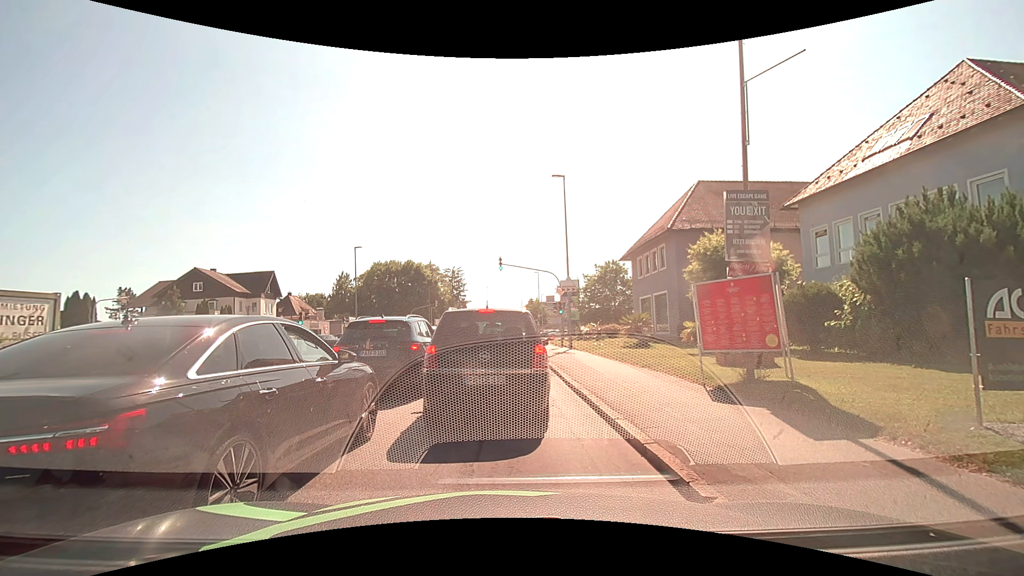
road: tertiary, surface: asphalt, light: Day
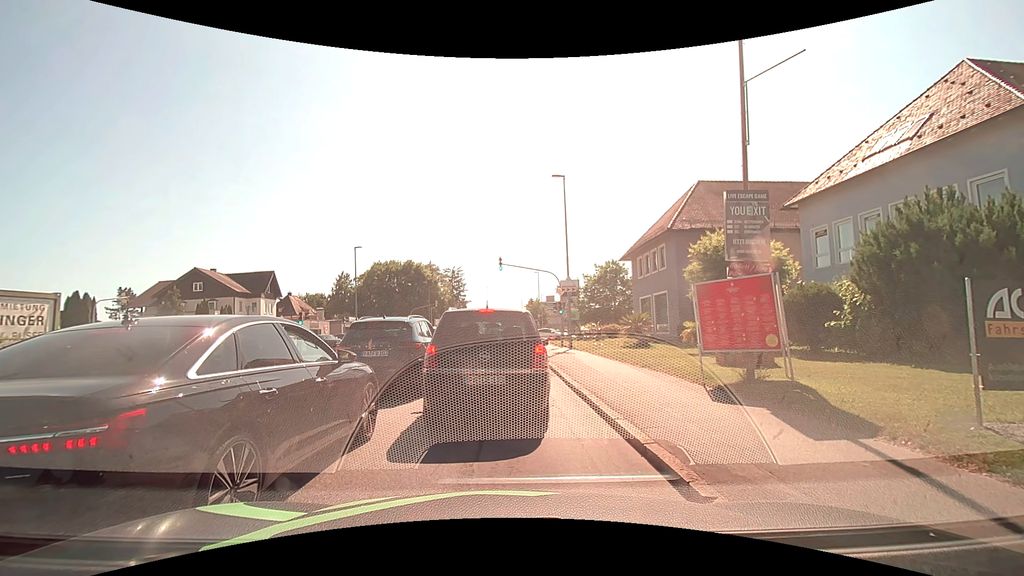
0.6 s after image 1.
(0.0, 0.0) m; 0°
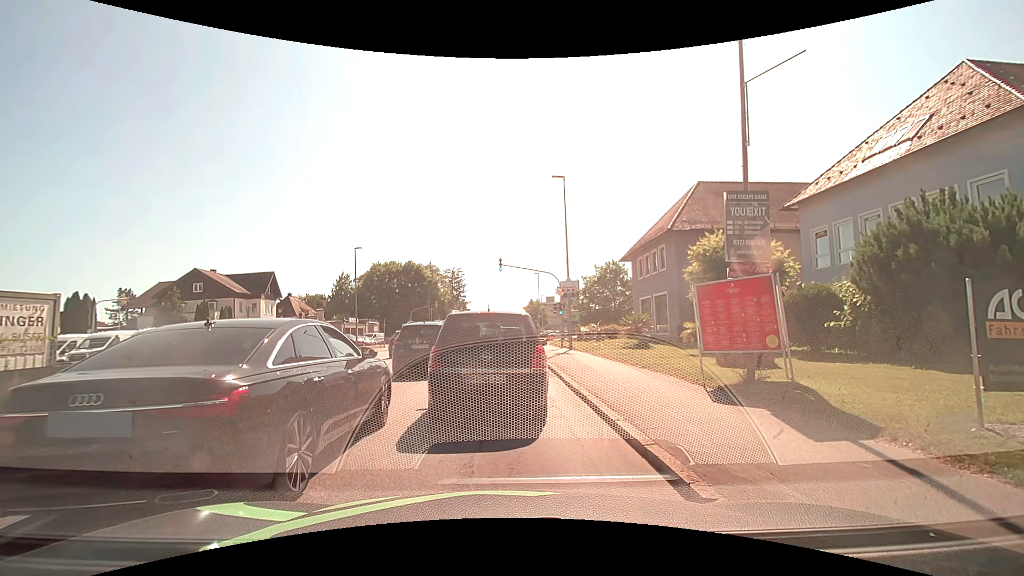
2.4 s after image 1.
(0.0, 0.0) m; 0°
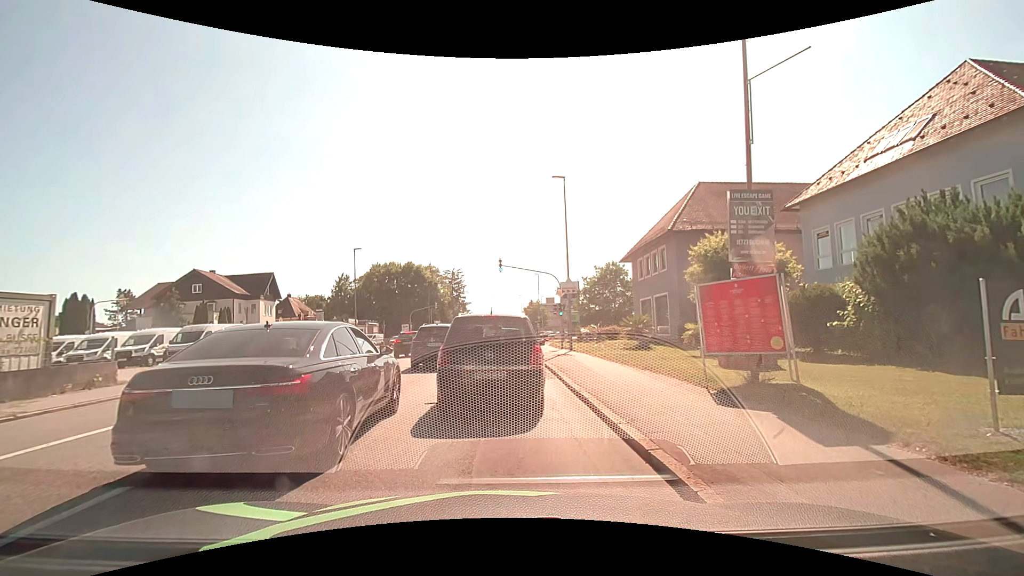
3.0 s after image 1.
(0.0, +0.2) m; 0°
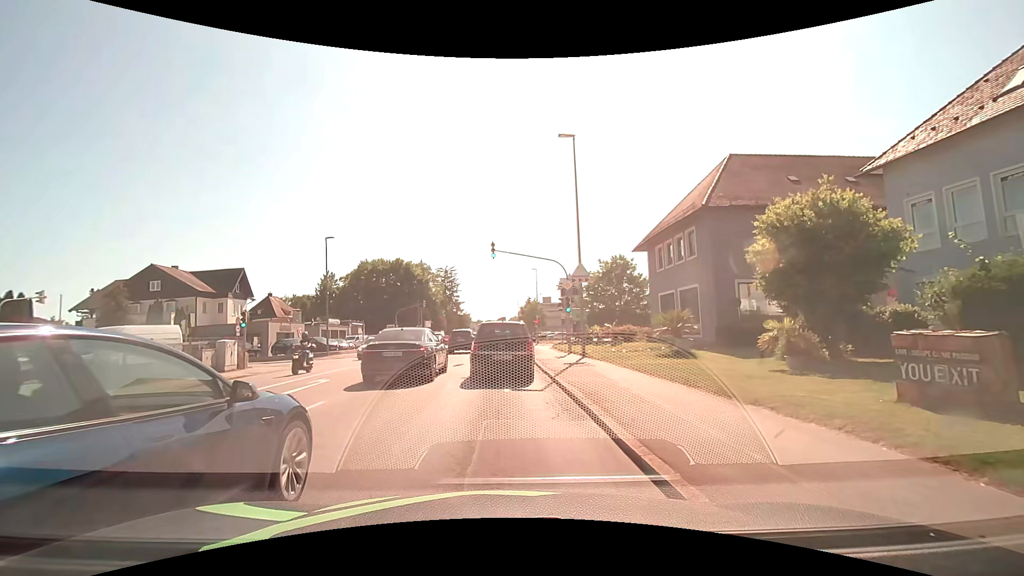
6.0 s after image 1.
(-0.1, +6.8) m; 0°
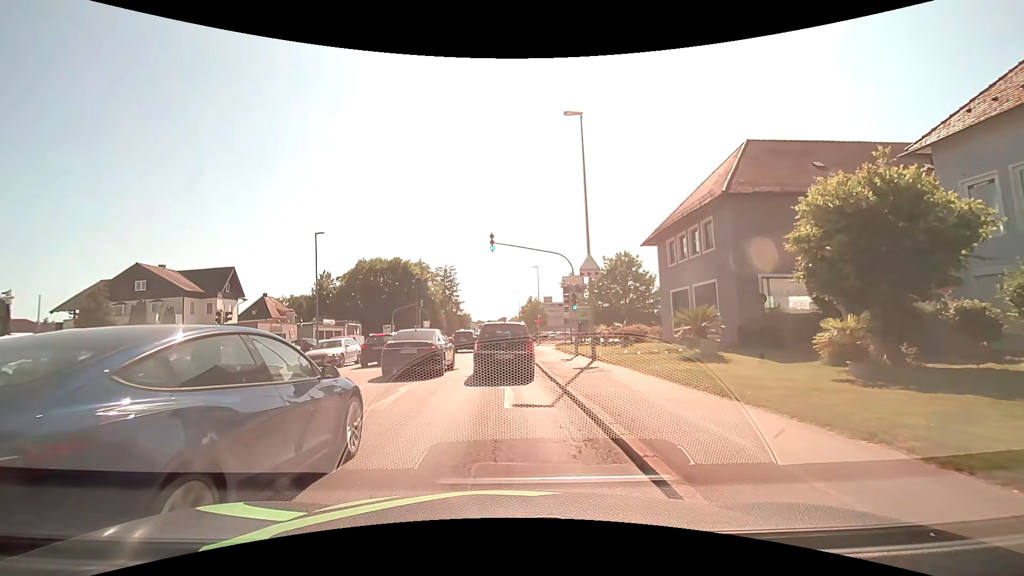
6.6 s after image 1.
(0.0, +2.5) m; 0°
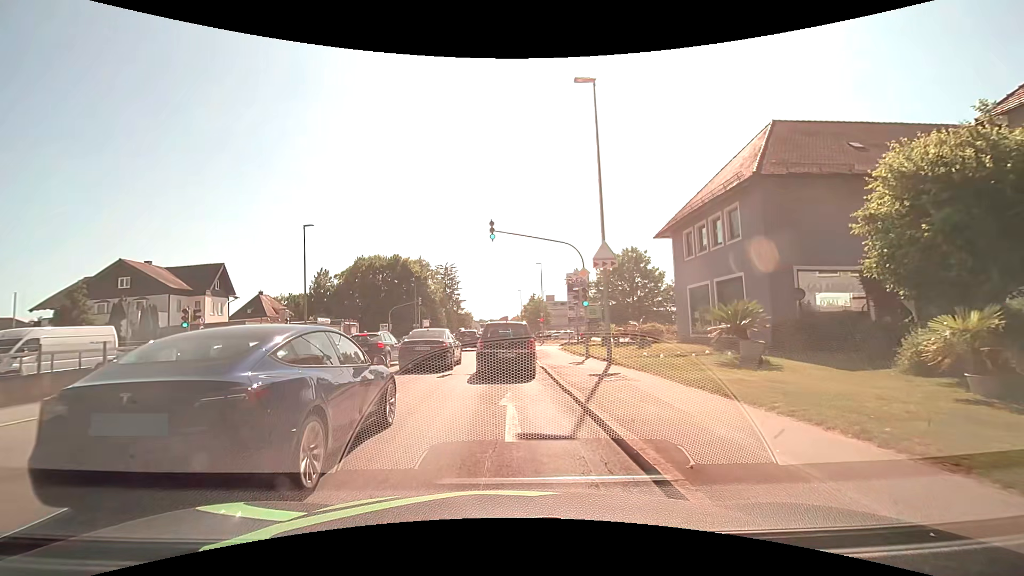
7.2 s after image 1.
(0.0, +2.8) m; -1°
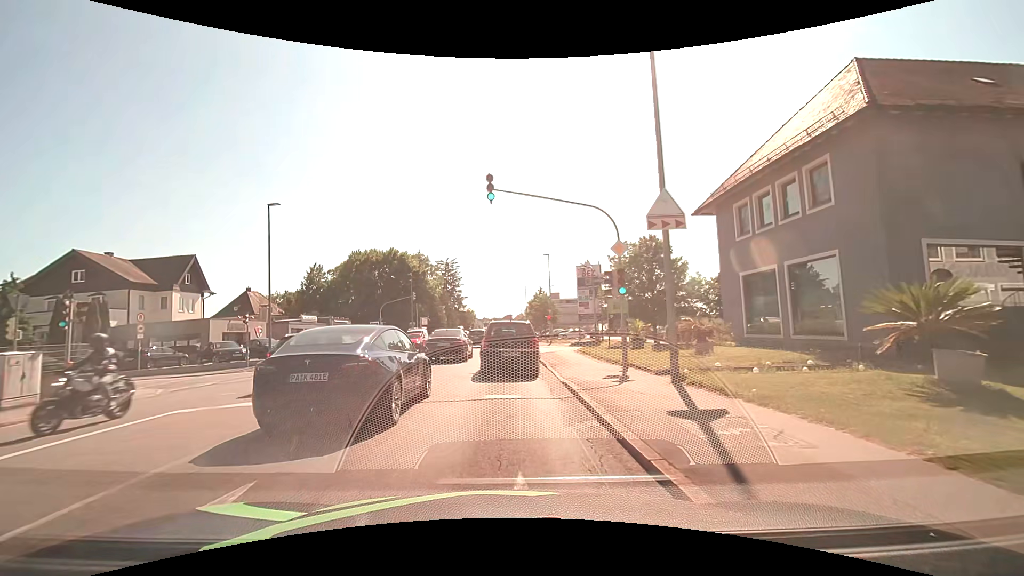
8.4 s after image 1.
(-0.1, +6.4) m; -1°
